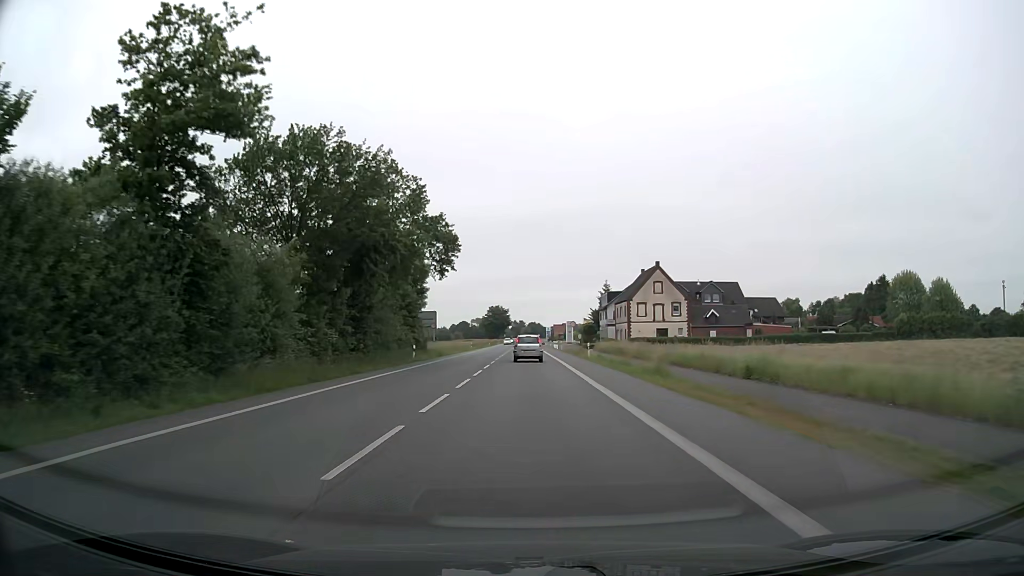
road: primary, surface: asphalt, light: Day
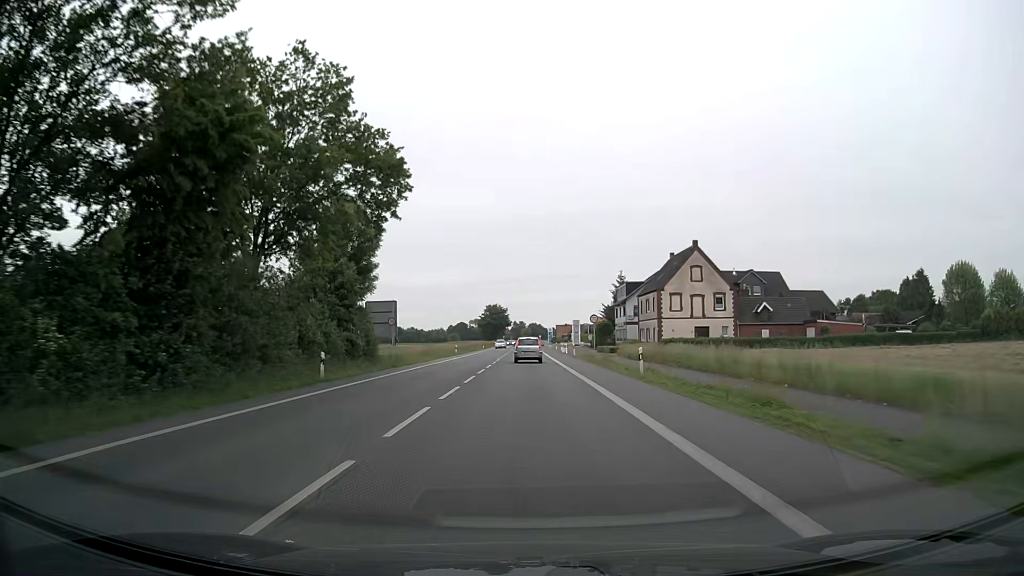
(0.0, +21.2) m; 0°
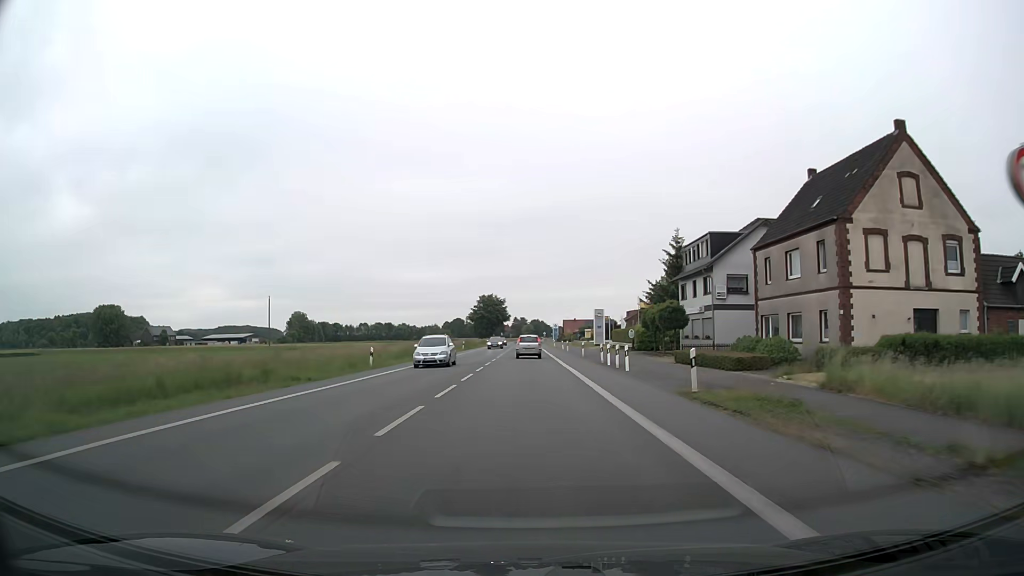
(-0.1, +42.4) m; -1°
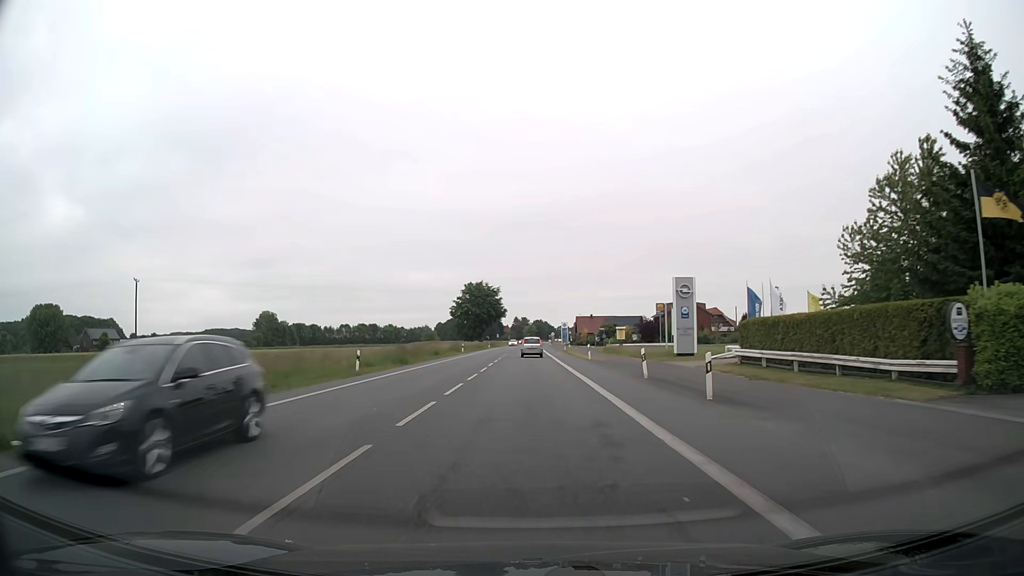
(+0.2, +53.1) m; 0°
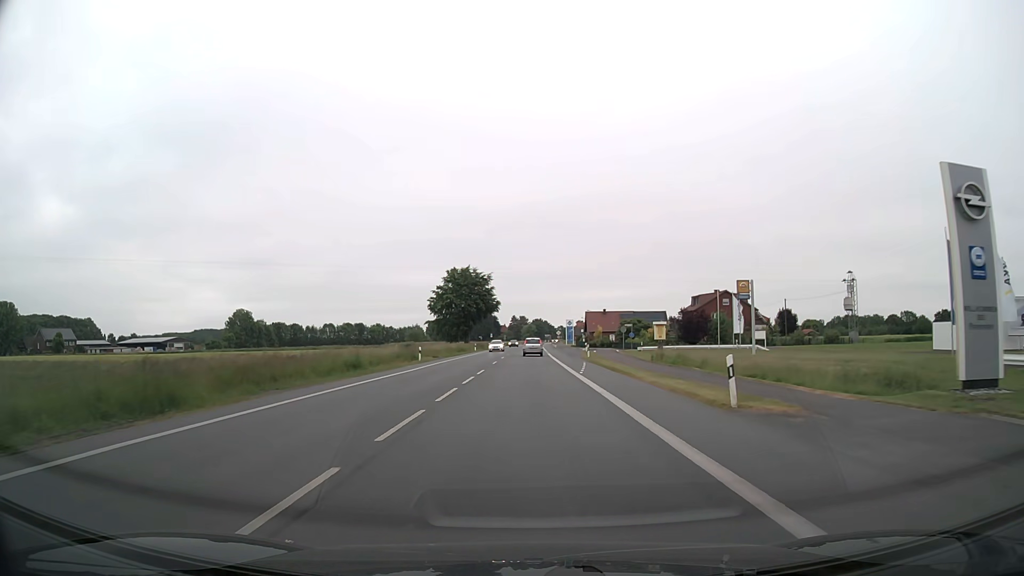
(-0.1, +31.8) m; 0°
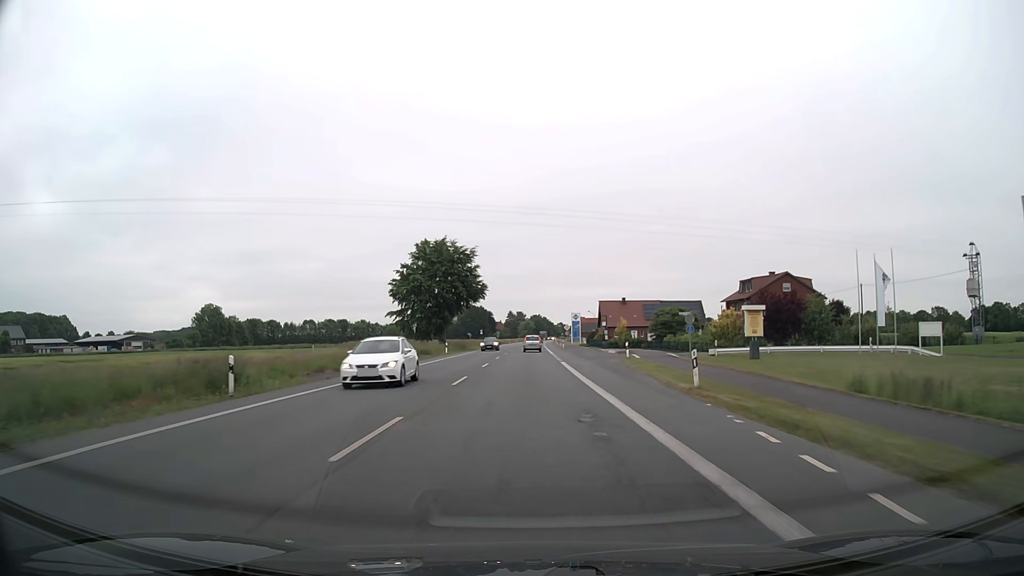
(+0.2, +31.7) m; 0°
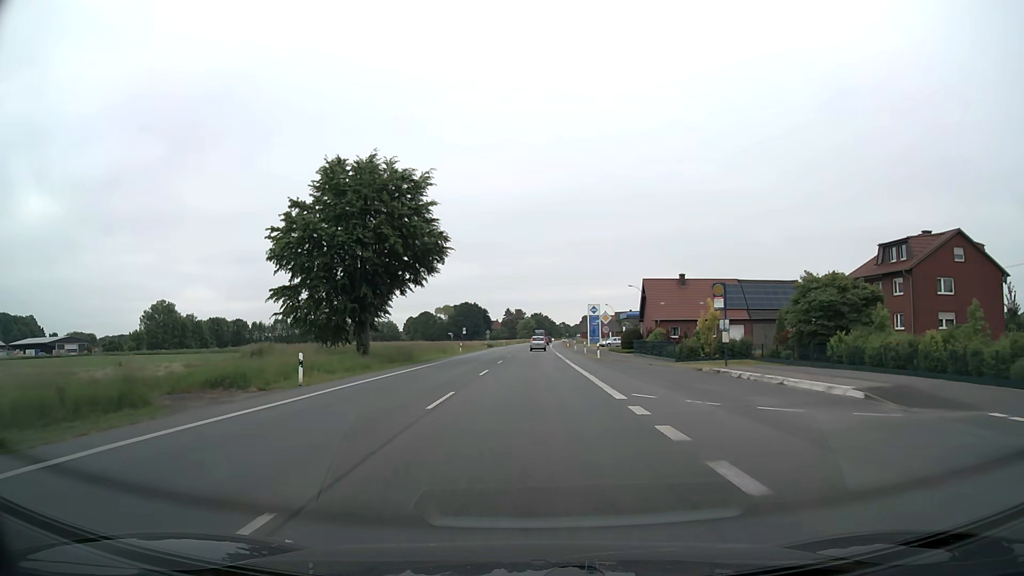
(0.0, +42.2) m; 0°
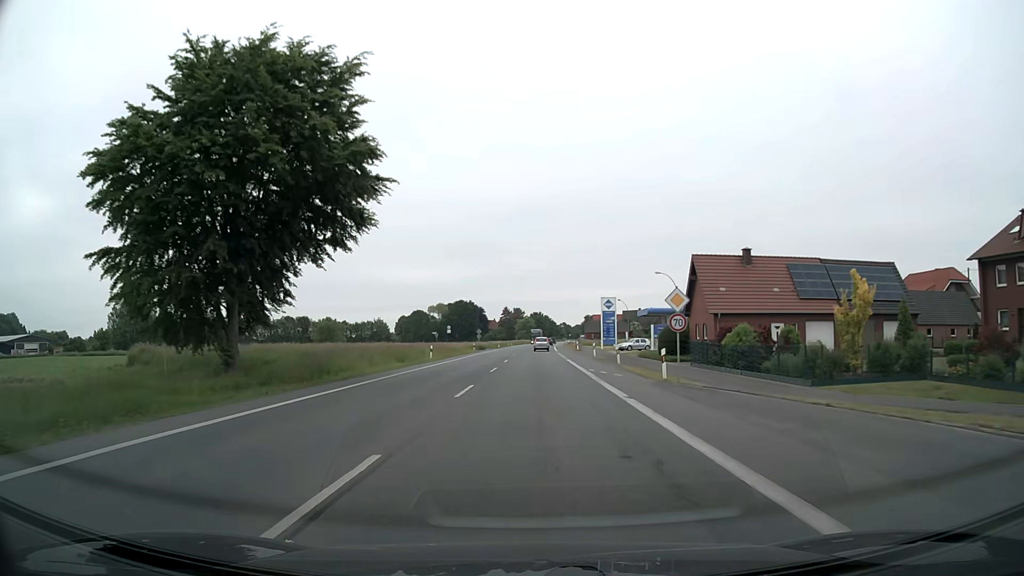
(0.0, +21.1) m; 0°
(0, +10) (0, +20) (0, +30) (+1, +40) (+1, +50) (+1, +60) (+1, +70) (+1, +80) (+2, +90) (+2, +100) m
